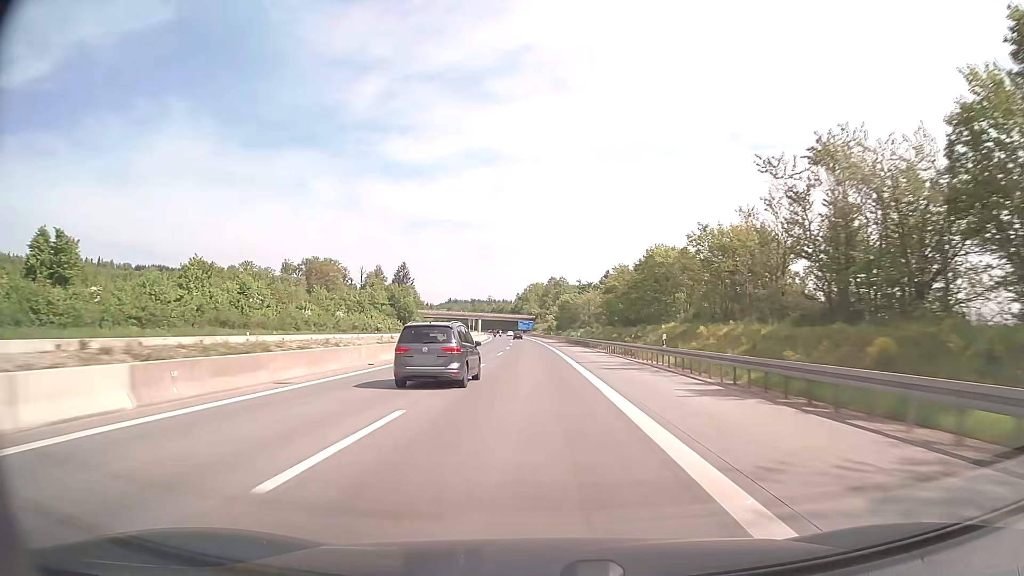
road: motorway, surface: concrete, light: Day
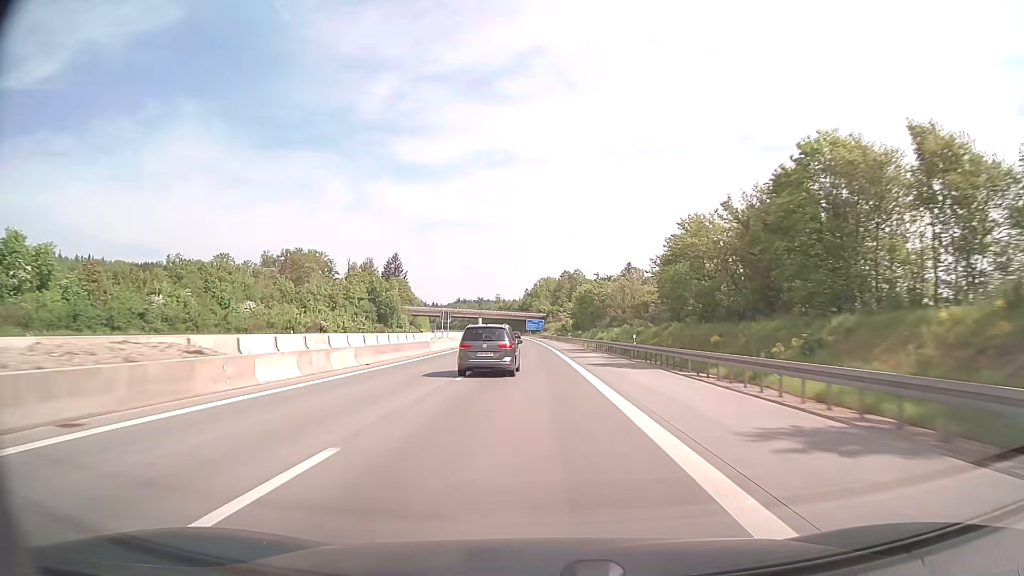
(-0.4, +39.6) m; -1°
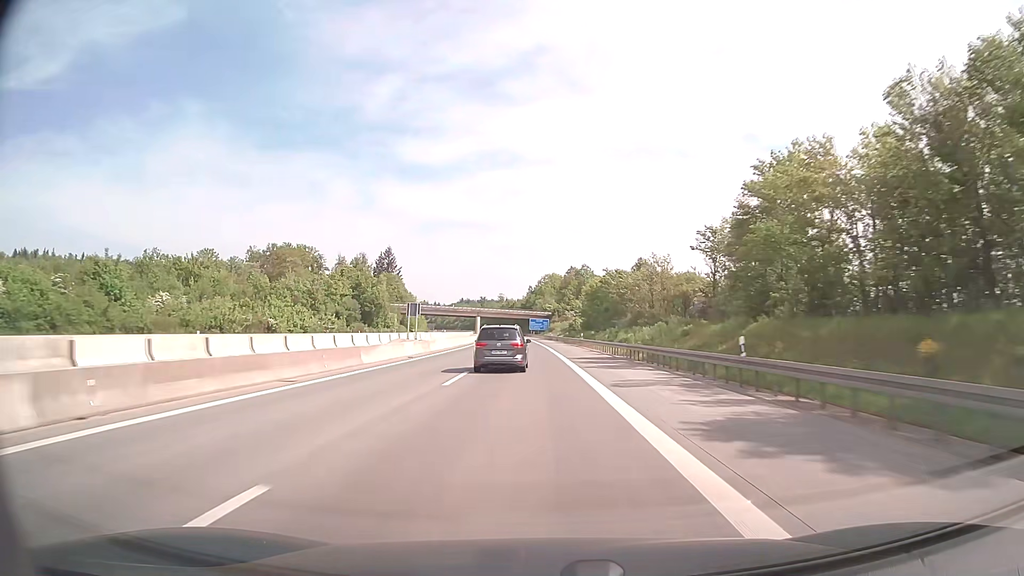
(-0.1, +19.8) m; 0°
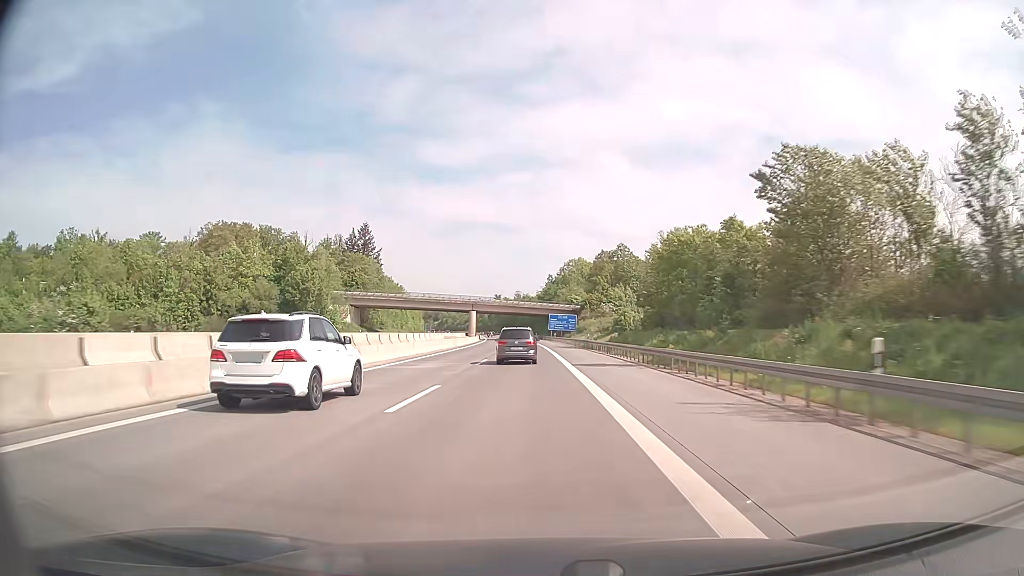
(-0.9, +59.4) m; -2°
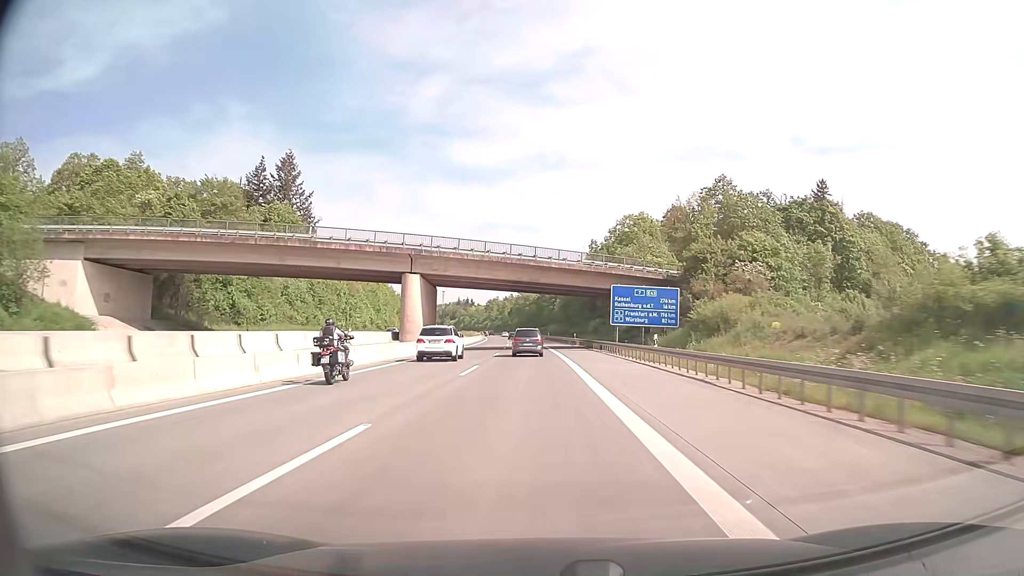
(-1.8, +79.2) m; -2°
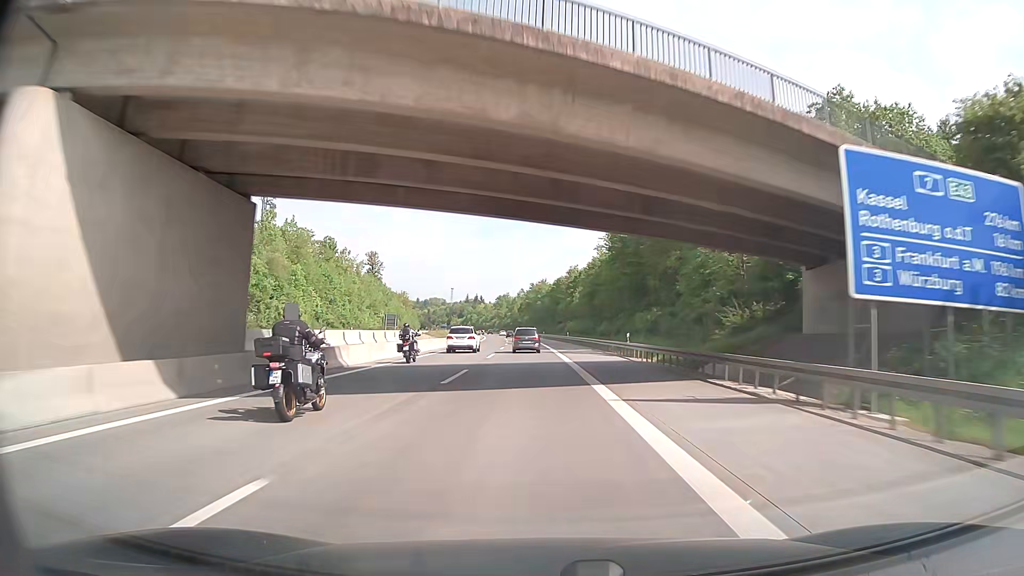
(-0.4, +39.6) m; -1°
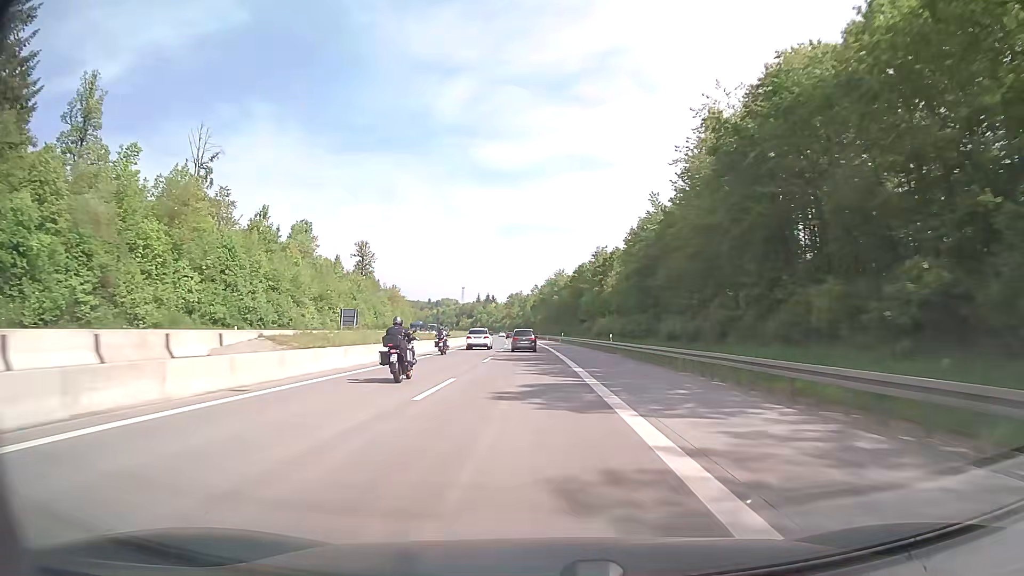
(-0.6, +39.6) m; -1°
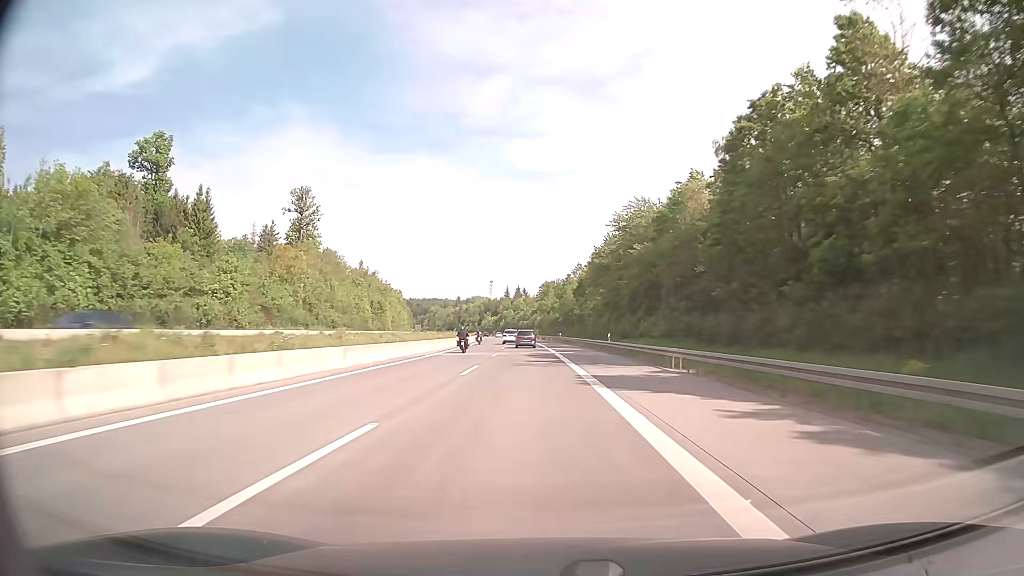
(-3.1, +99.0) m; -3°
(0, +10) (0, +20) (0, +30) (0, +40) (-1, +50) (-1, +60) (-2, +70) (-2, +80) (-3, +90) (-3, +100) m
